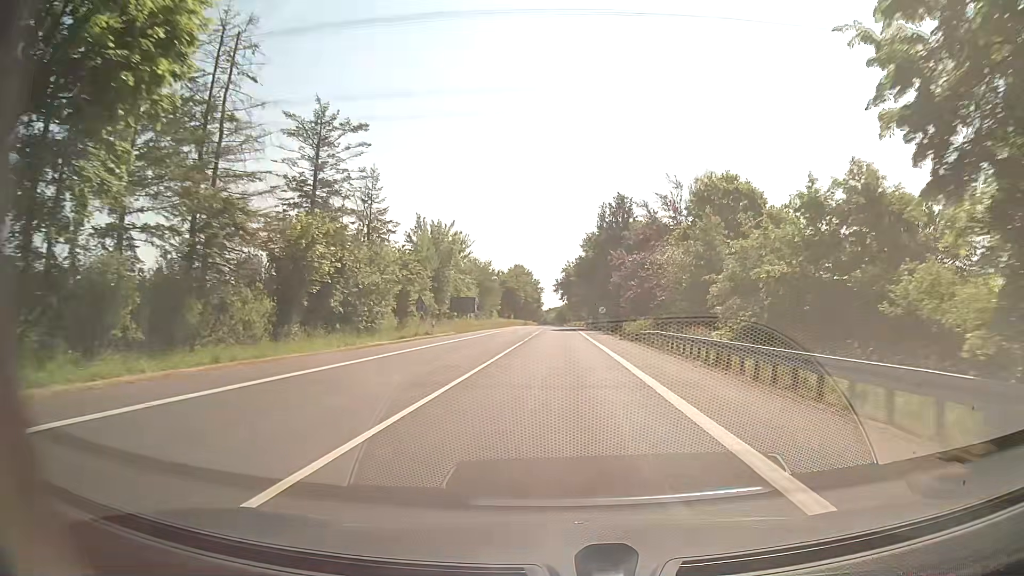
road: secondary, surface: asphalt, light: Day
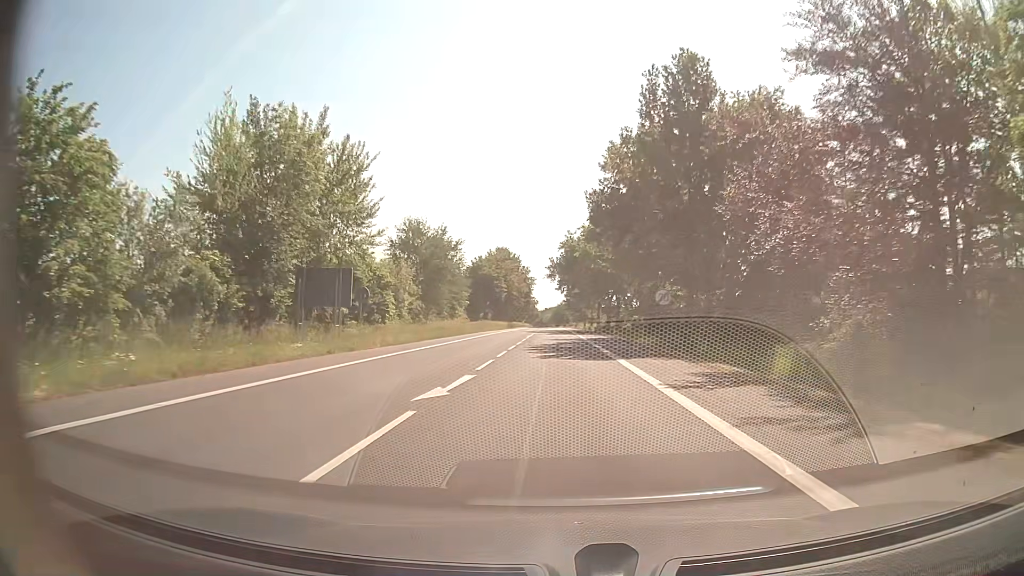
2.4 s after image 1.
(+0.3, +45.9) m; 0°
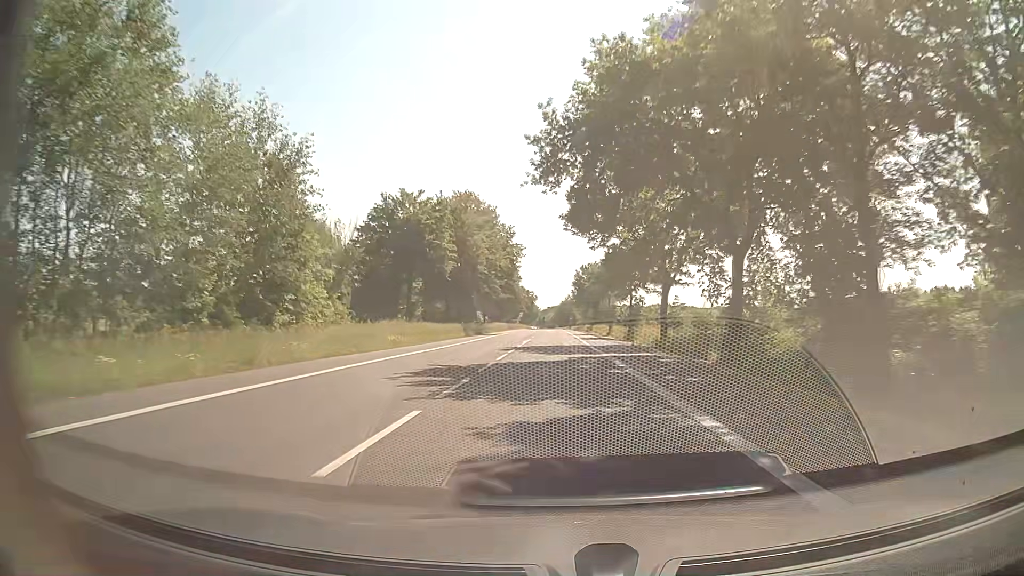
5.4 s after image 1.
(-0.1, +59.5) m; 0°
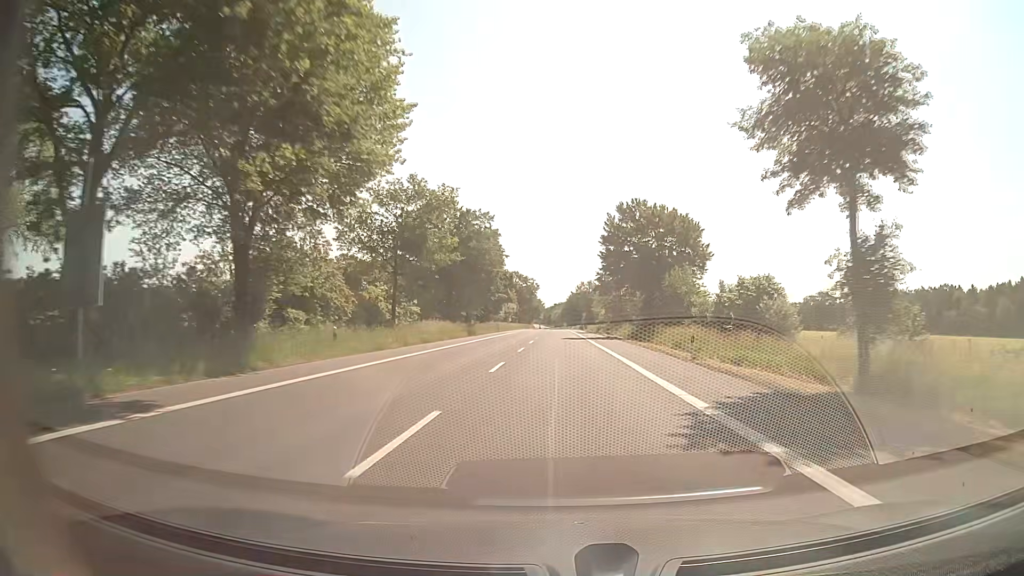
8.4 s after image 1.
(-0.5, +66.3) m; -1°
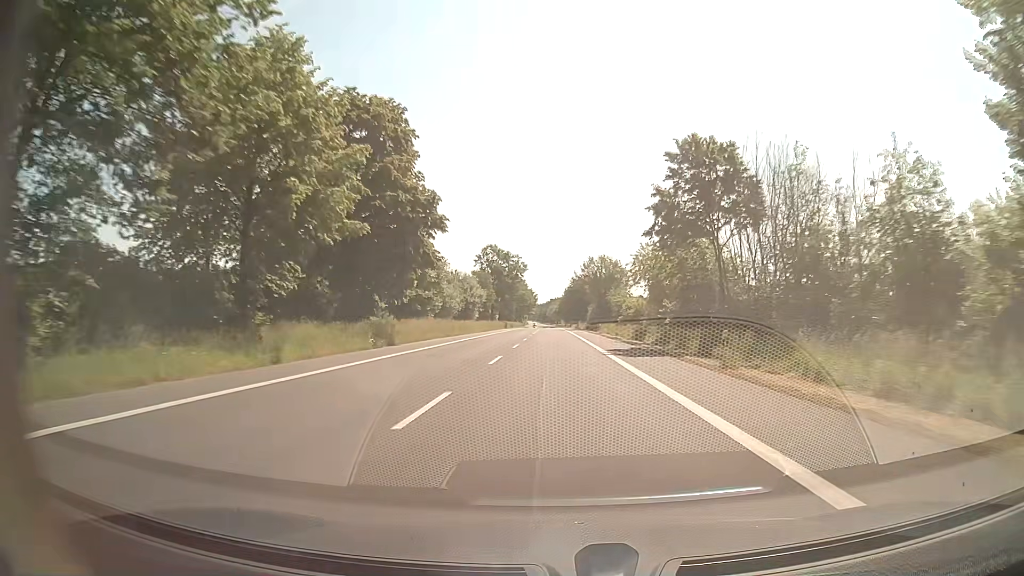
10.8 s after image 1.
(+0.3, +57.8) m; 0°
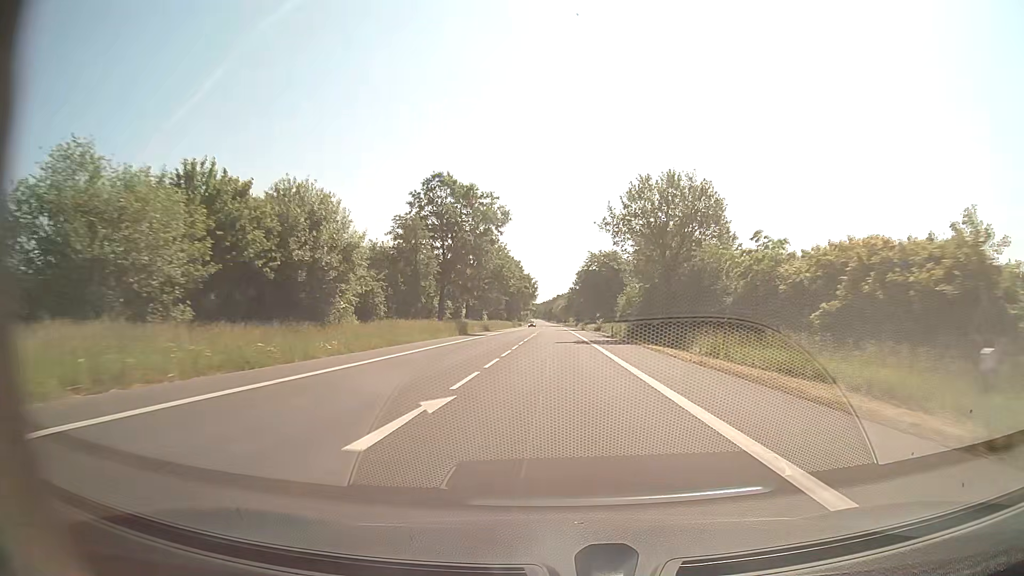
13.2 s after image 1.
(-0.2, +61.6) m; 0°
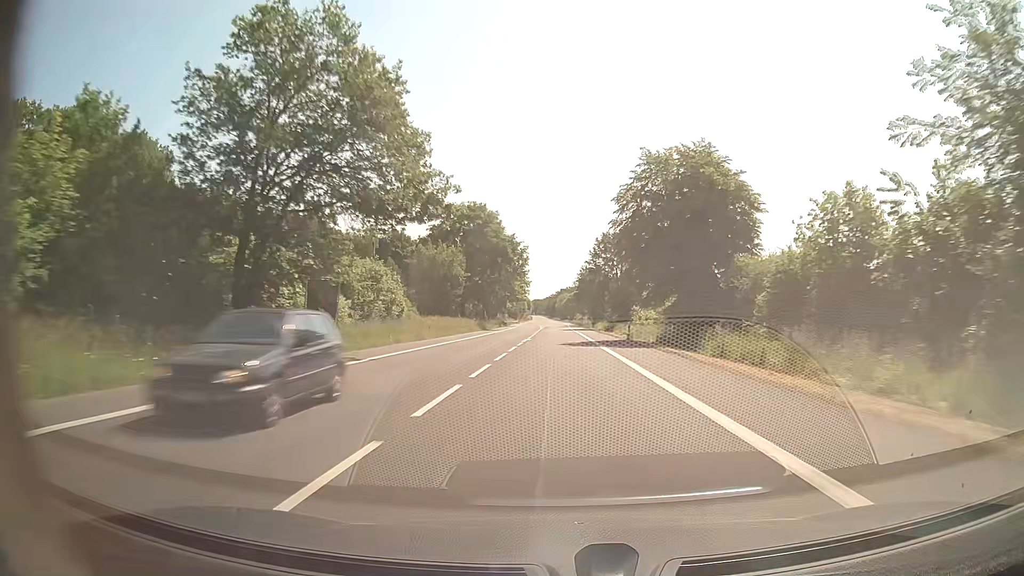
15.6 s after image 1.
(-0.2, +63.7) m; 0°
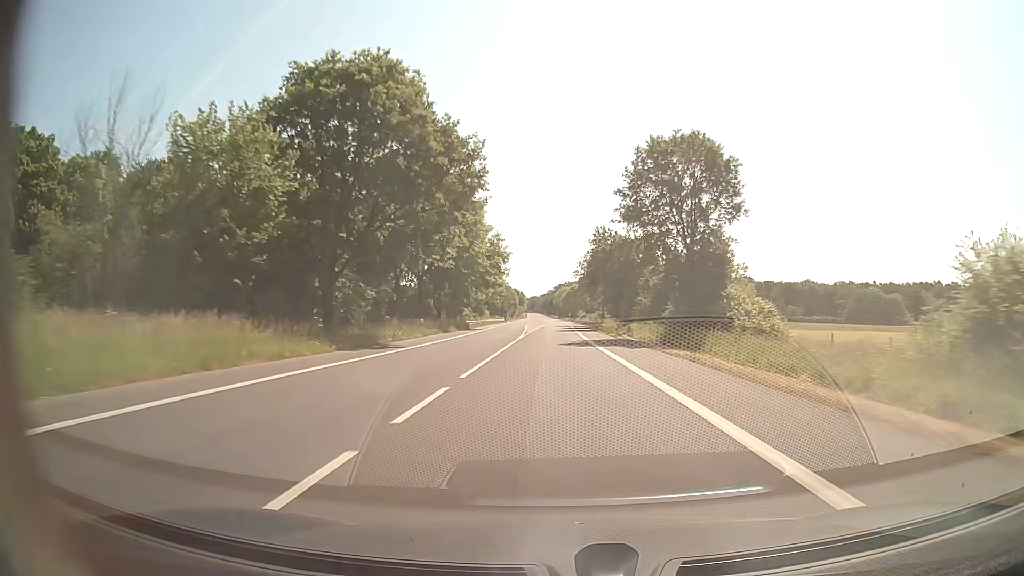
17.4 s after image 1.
(+0.2, +48.4) m; 0°
(0, +10) (0, +20) (0, +30) (0, +40) (0, +50) (0, +60) (0, +70) (0, +80) (0, +90) (0, +100) m
